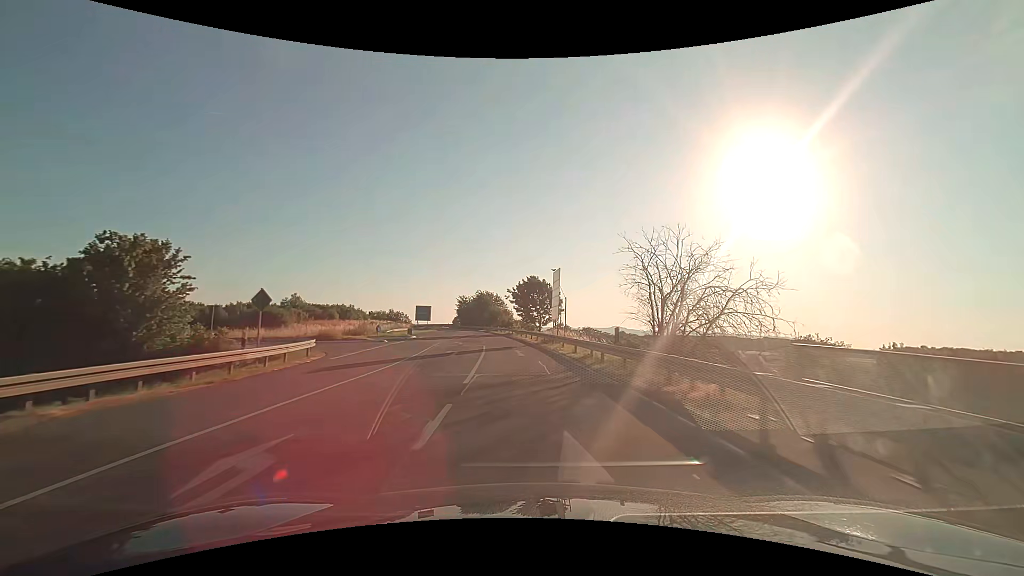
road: secondary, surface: asphalt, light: Day
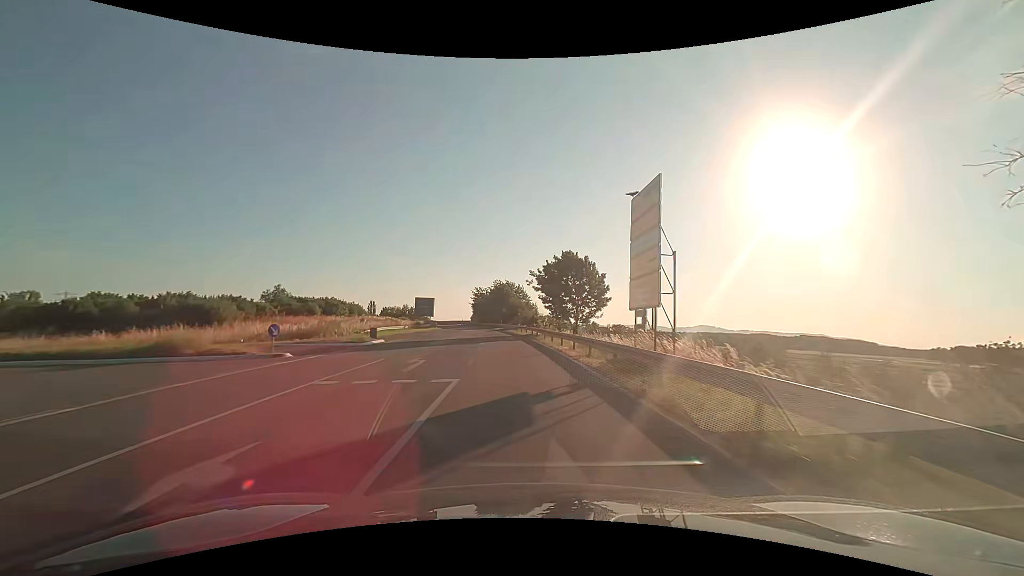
(-0.5, +20.7) m; -3°
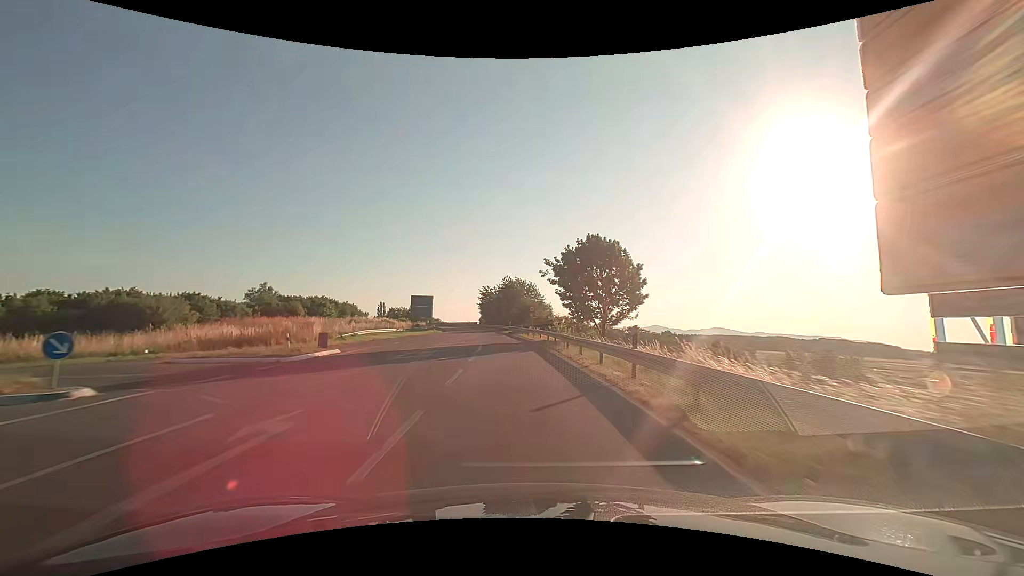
(-0.1, +10.4) m; -1°
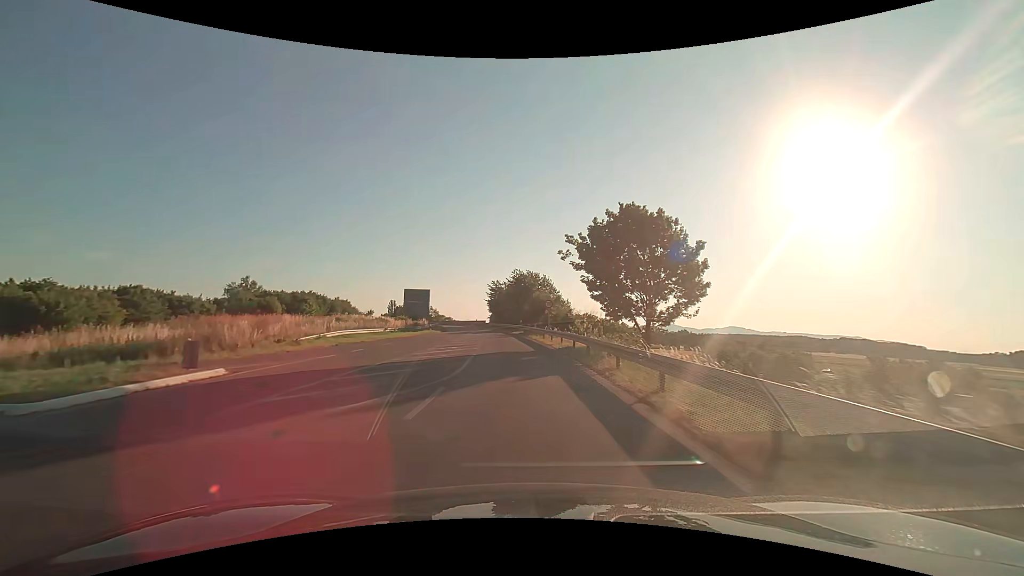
(-0.2, +10.4) m; -2°
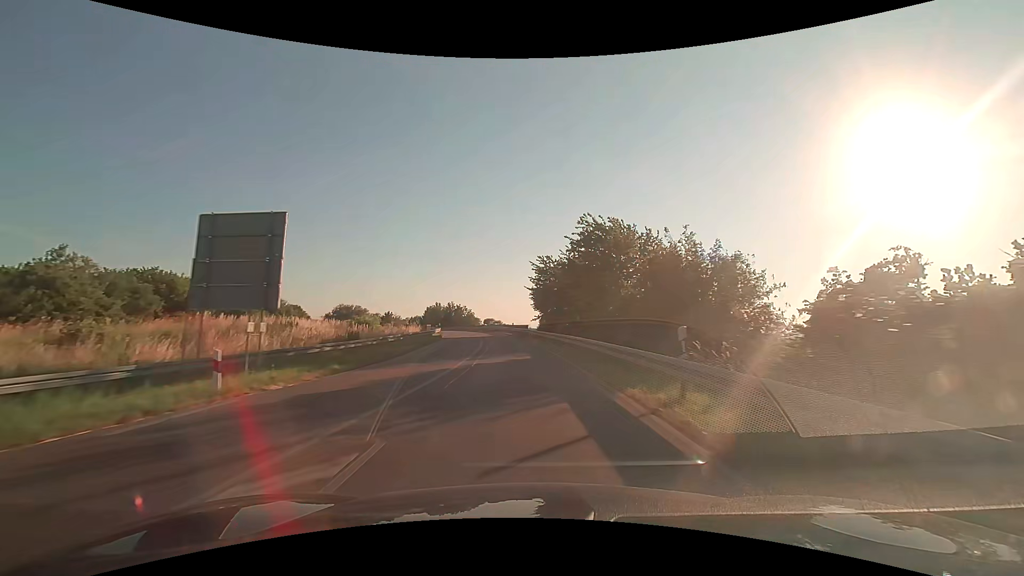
(-2.1, +42.0) m; -6°
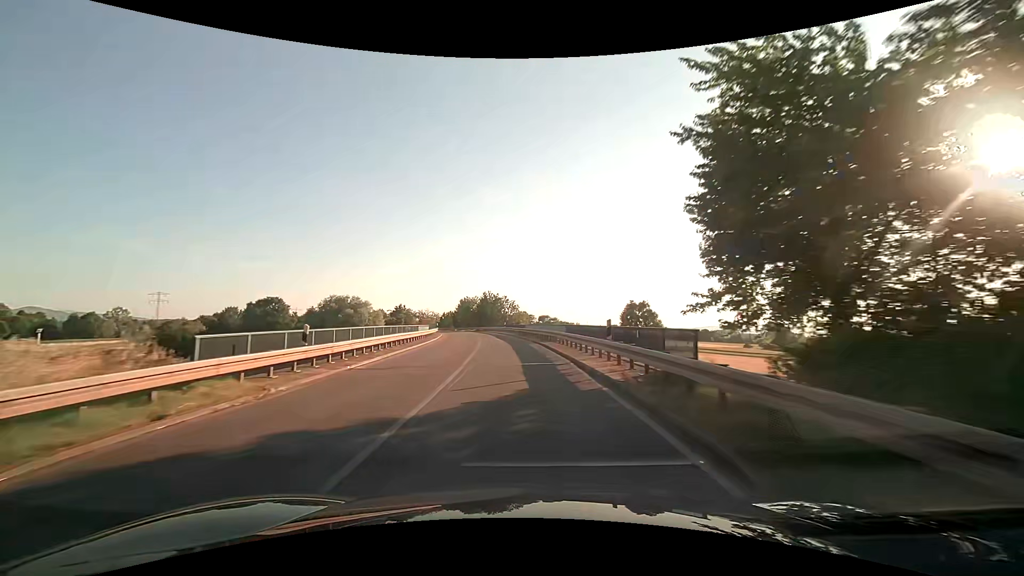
(-2.4, +42.6) m; -7°
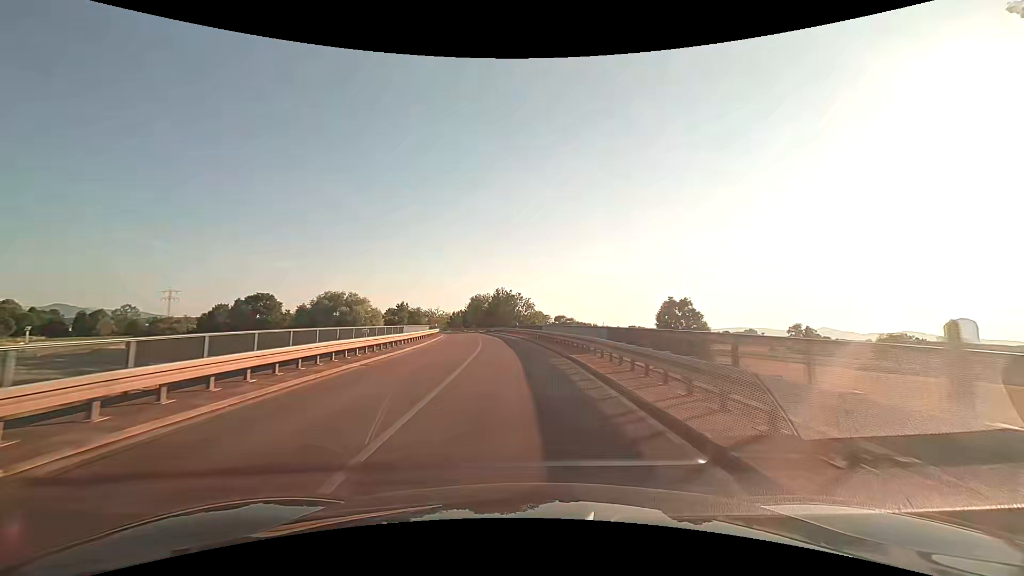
(-0.1, +10.7) m; -1°
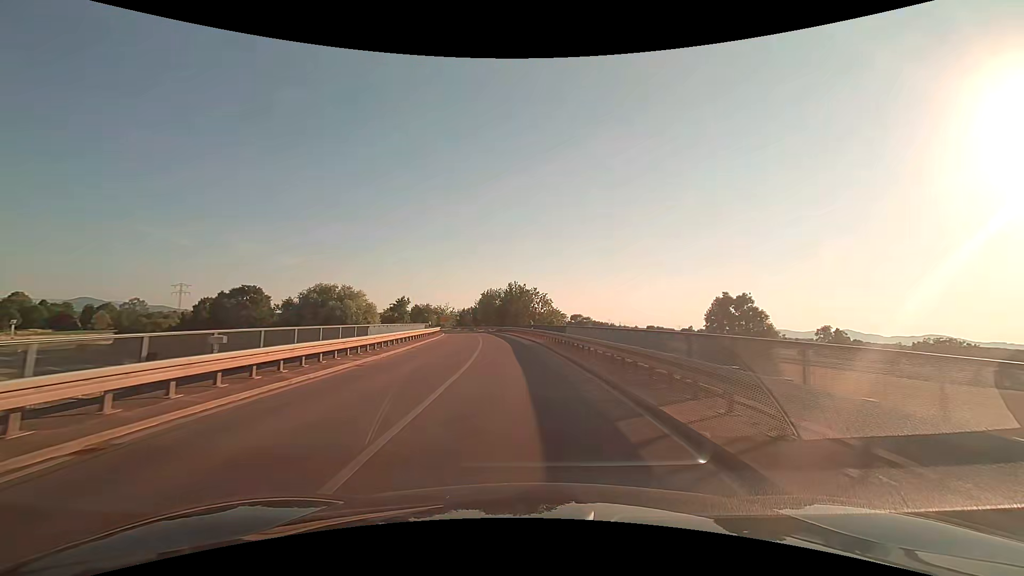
(-0.2, +10.7) m; -2°
(0, +10) (-1, +20) (-1, +30) (-2, +40) (-4, +50) (-5, +60) (-7, +70) (-9, +79) (-11, +89) (-13, +99) m
